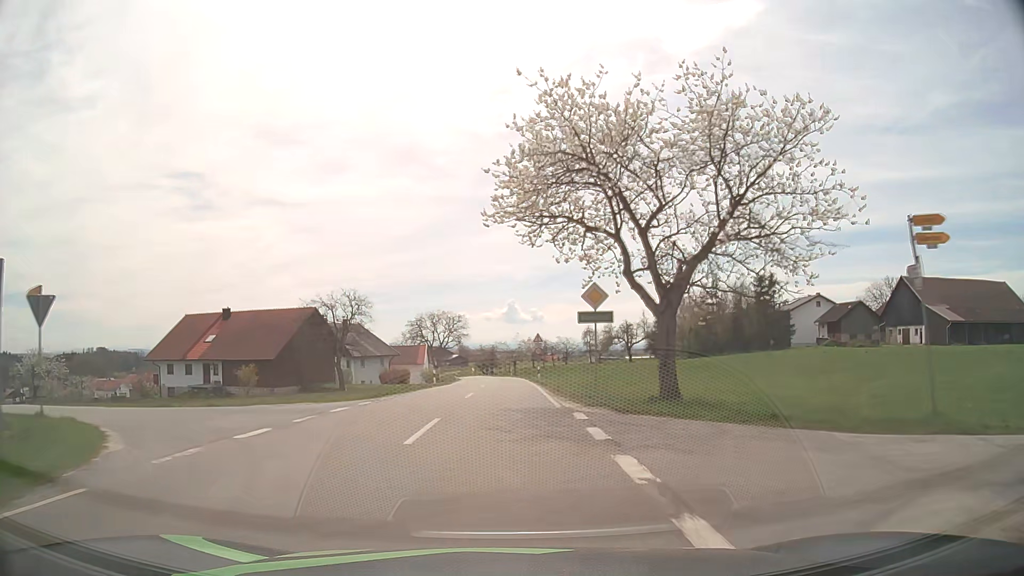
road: tertiary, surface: asphalt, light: Day
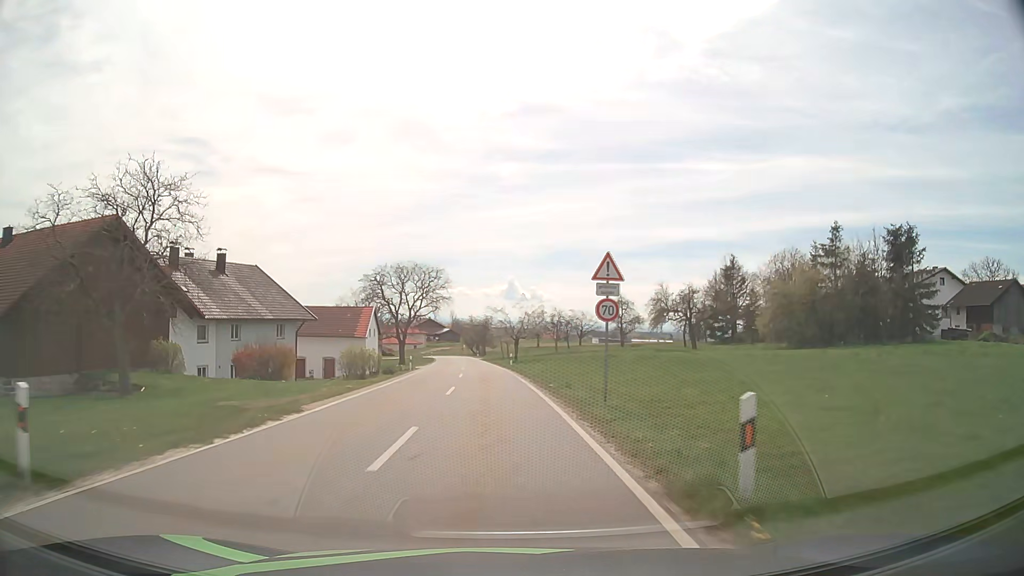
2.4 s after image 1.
(+0.2, +38.7) m; 0°
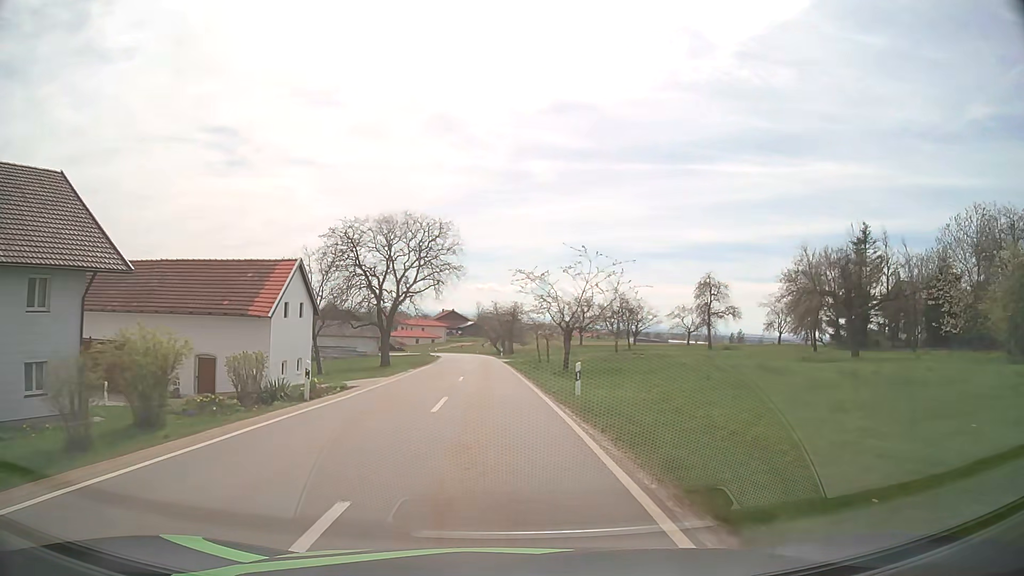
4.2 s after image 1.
(-0.6, +29.9) m; -2°
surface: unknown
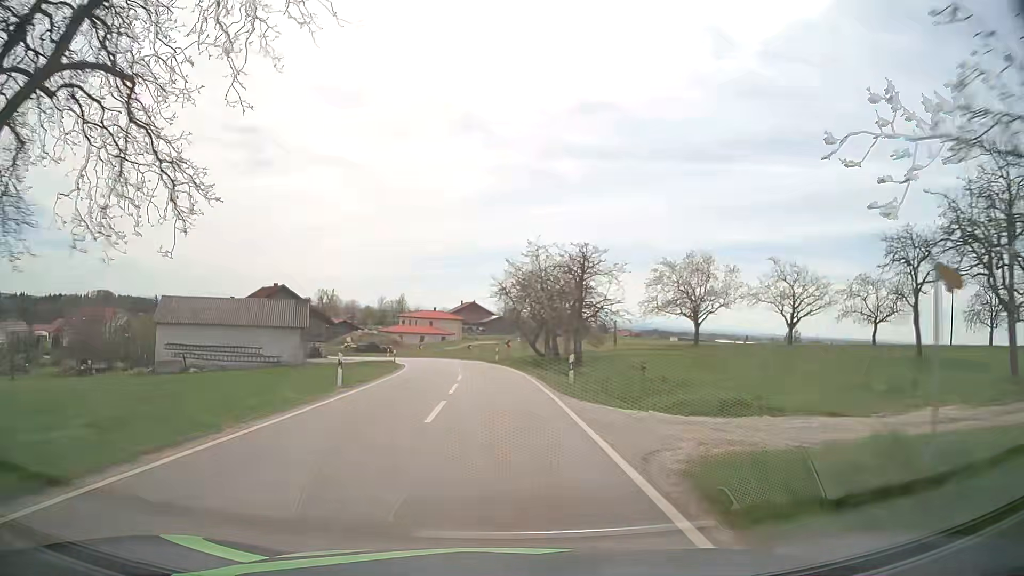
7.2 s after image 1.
(-1.3, +50.2) m; -2°
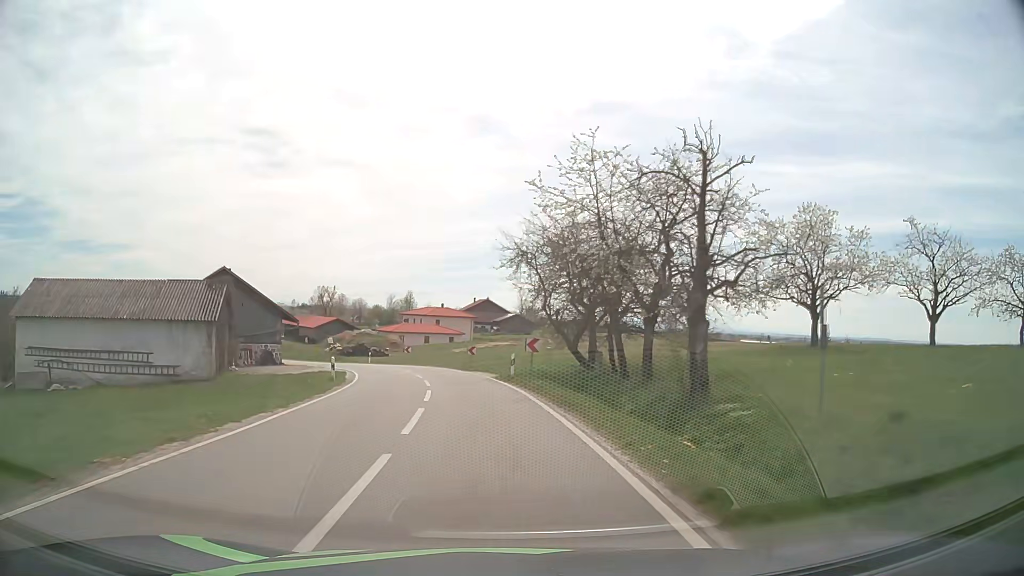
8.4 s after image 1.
(-0.1, +19.2) m; -1°
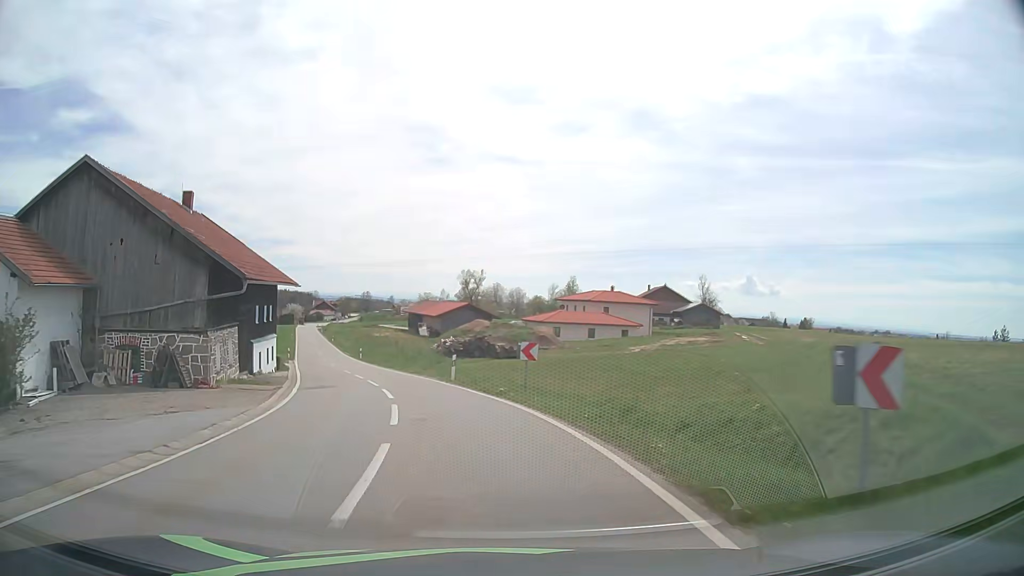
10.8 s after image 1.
(-3.1, +34.2) m; -13°
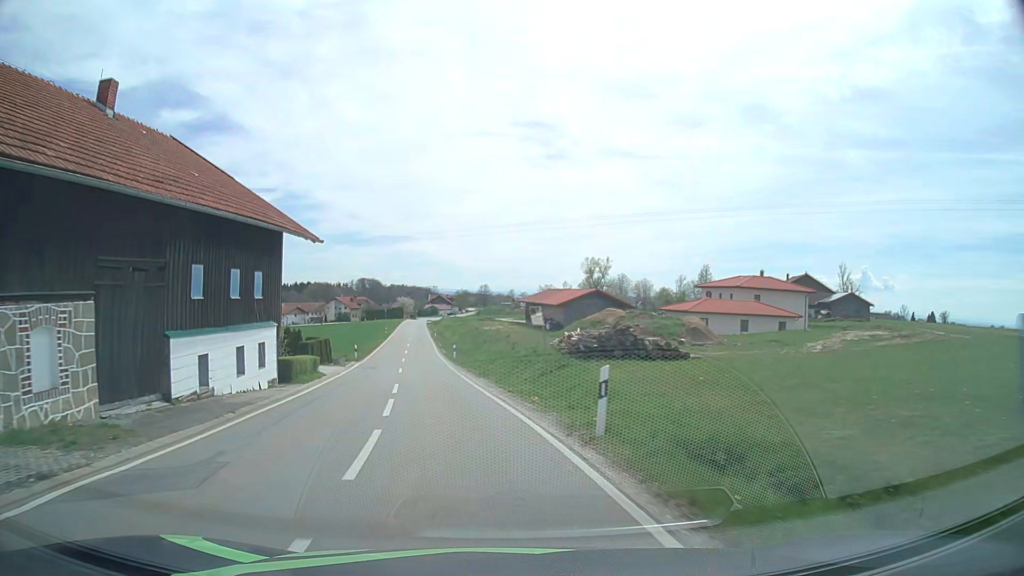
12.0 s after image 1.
(-1.5, +16.9) m; -10°
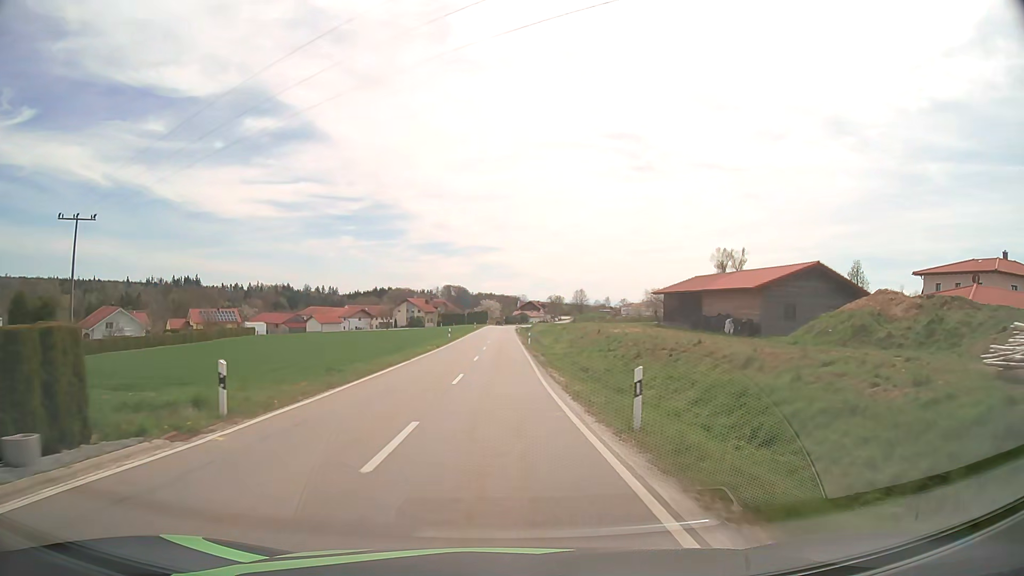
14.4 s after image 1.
(-4.3, +36.0) m; -8°
(0, +10) (0, +20) (0, +30) (0, +40) (0, +50) (0, +60) (0, +70) (0, +80) (0, +90) (0, +100) m
